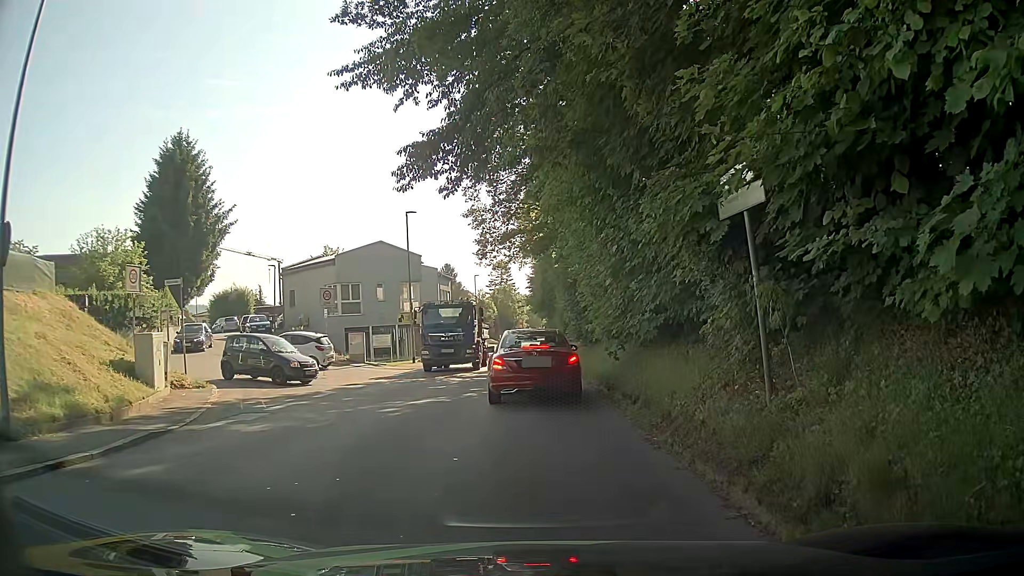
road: tertiary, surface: asphalt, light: Day
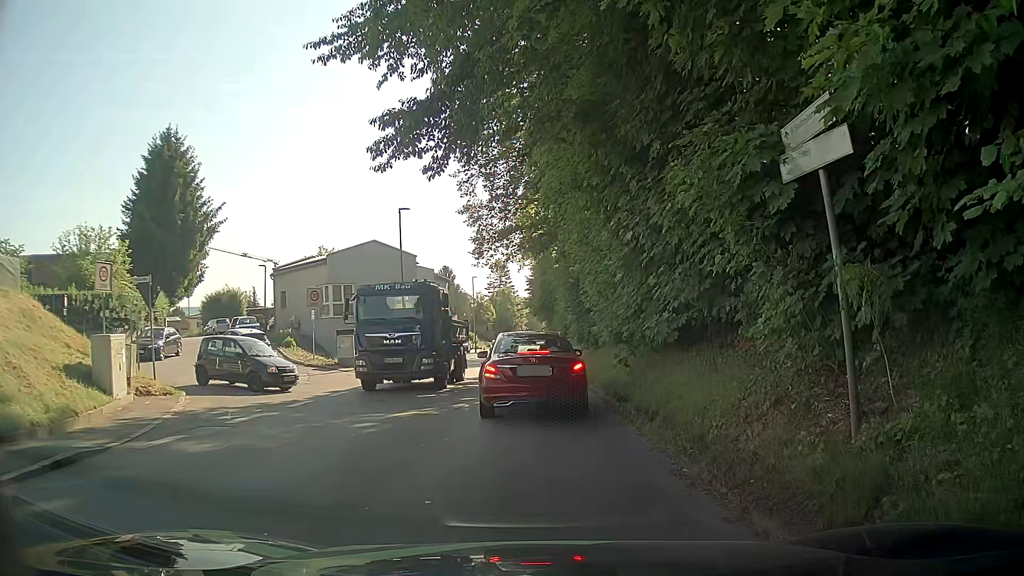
(+0.1, +1.7) m; +1°
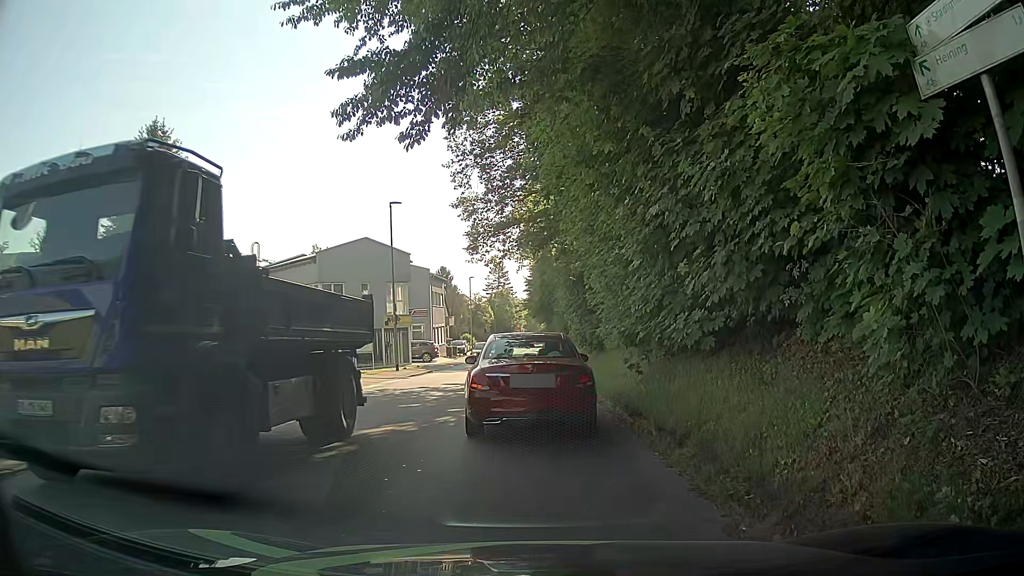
(0.0, +1.9) m; 0°
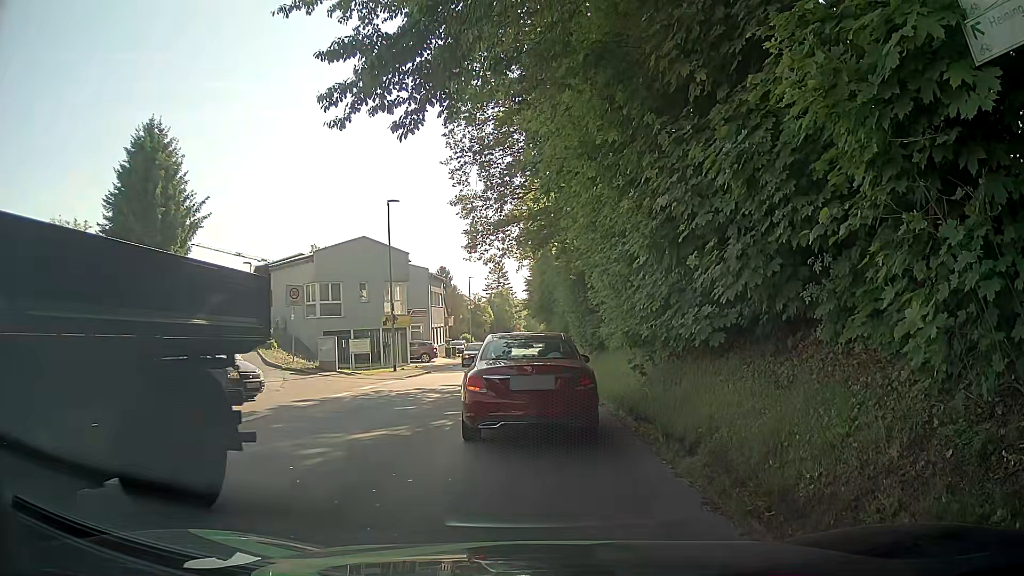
(0.0, +0.5) m; 0°
